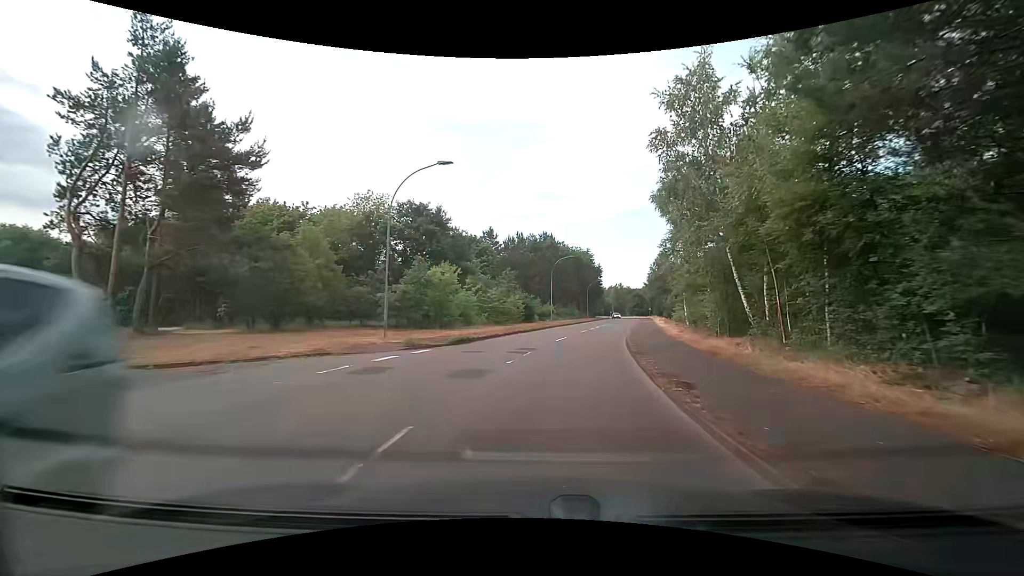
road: secondary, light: Day
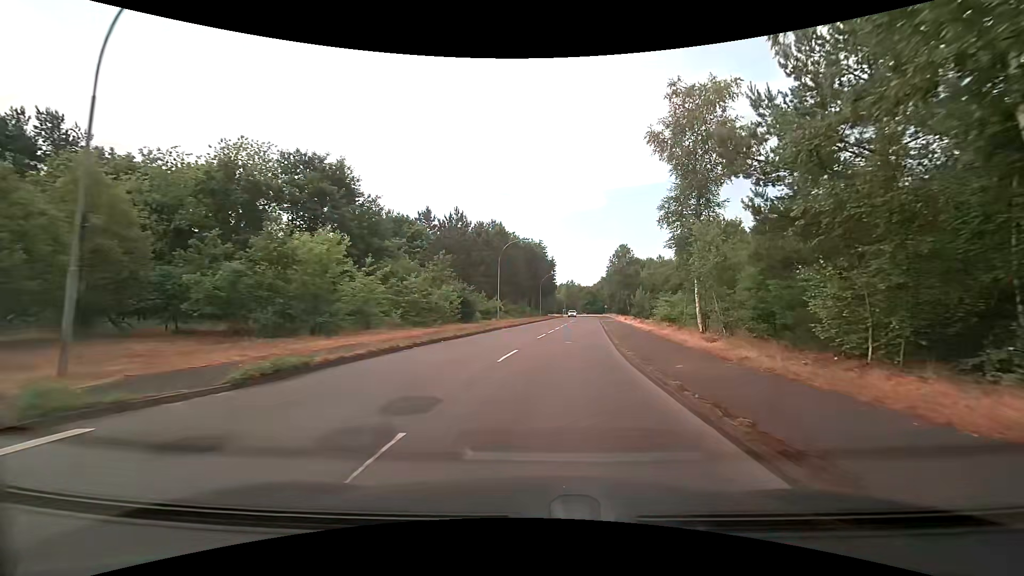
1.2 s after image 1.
(+0.6, +12.3) m; +6°
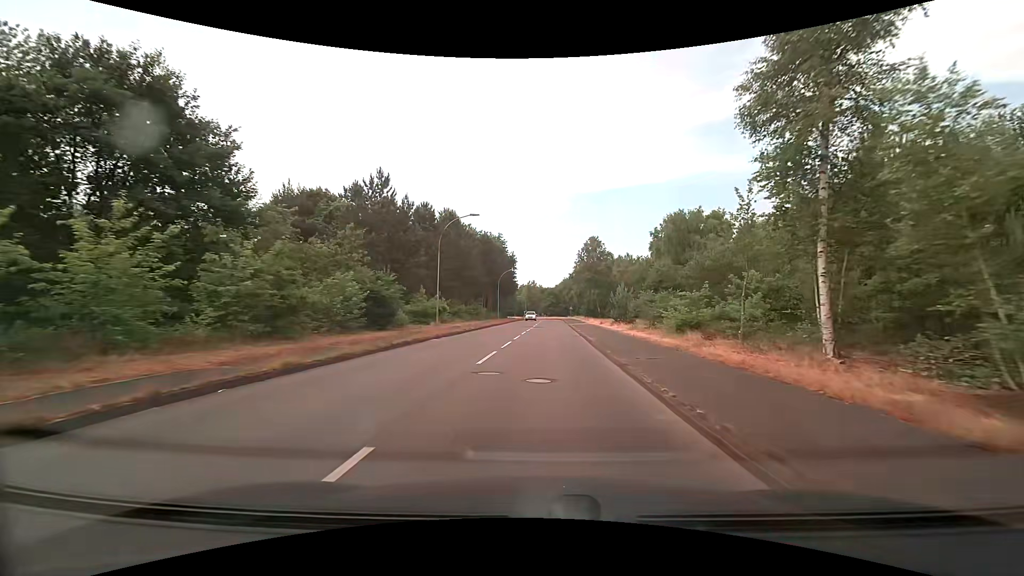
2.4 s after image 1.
(+0.5, +12.5) m; +4°
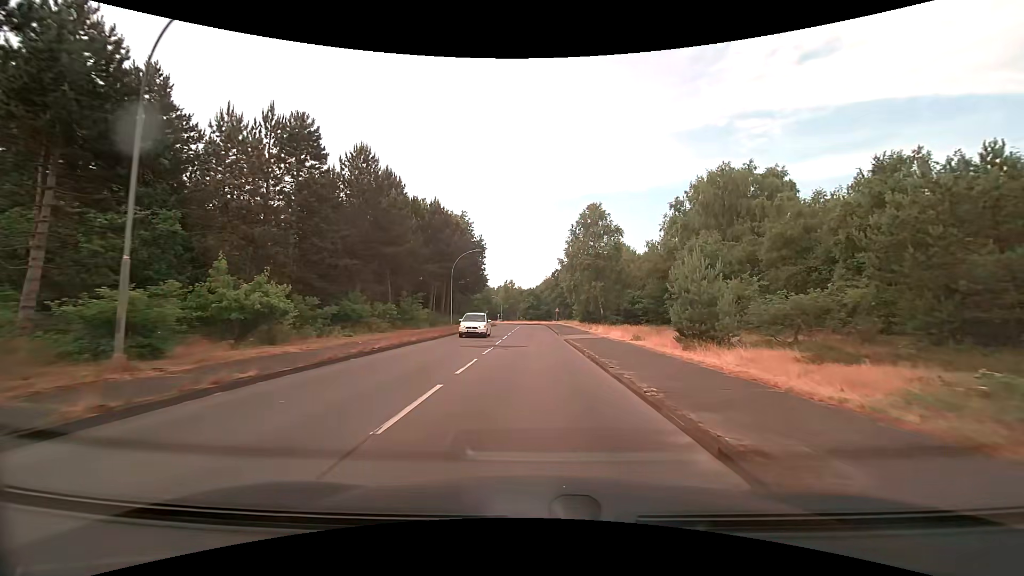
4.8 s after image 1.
(+0.8, +25.3) m; +2°
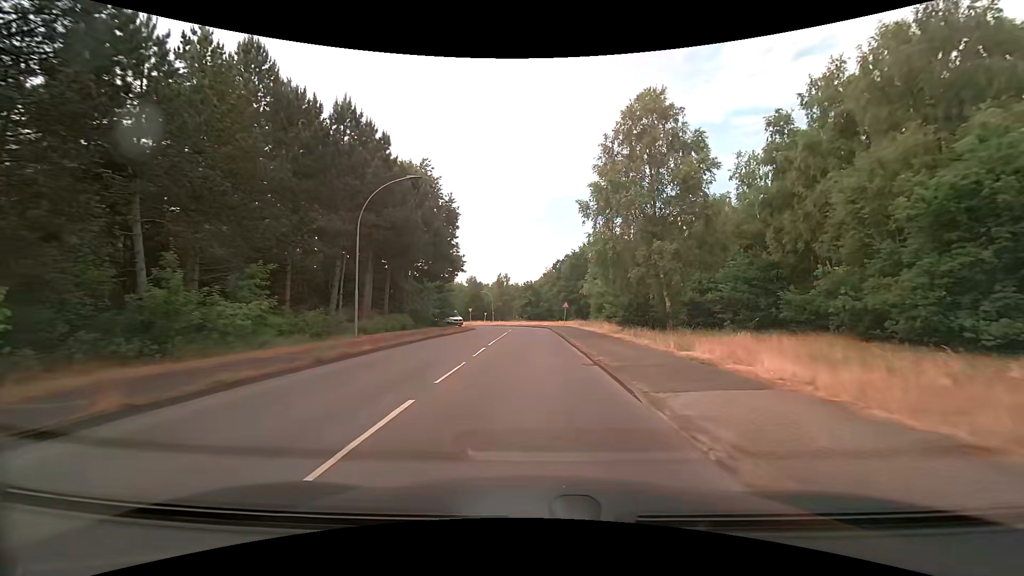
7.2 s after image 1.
(+0.1, +26.1) m; 0°
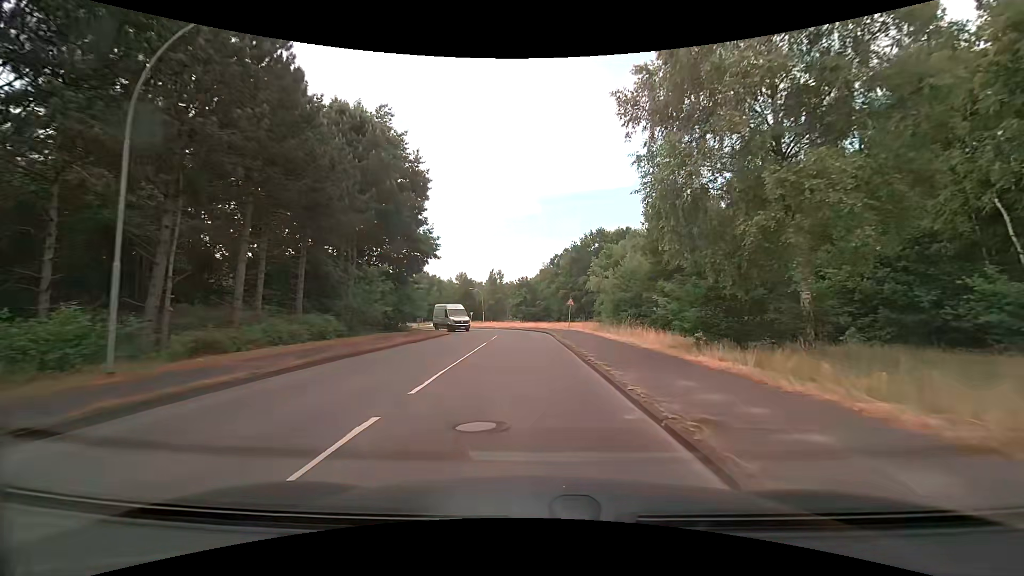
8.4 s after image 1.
(0.0, +13.3) m; 0°
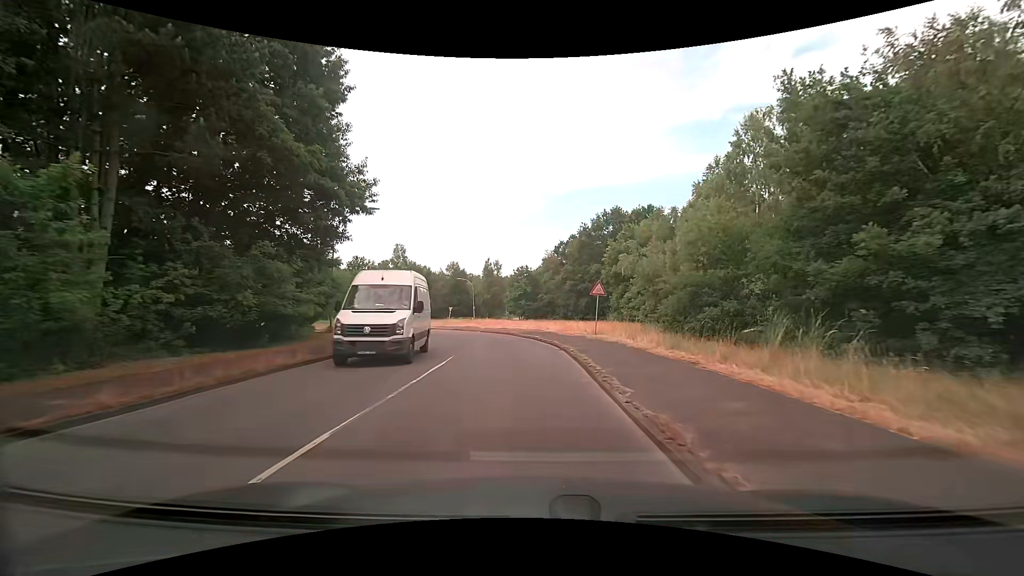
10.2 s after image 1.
(+0.1, +17.9) m; 0°
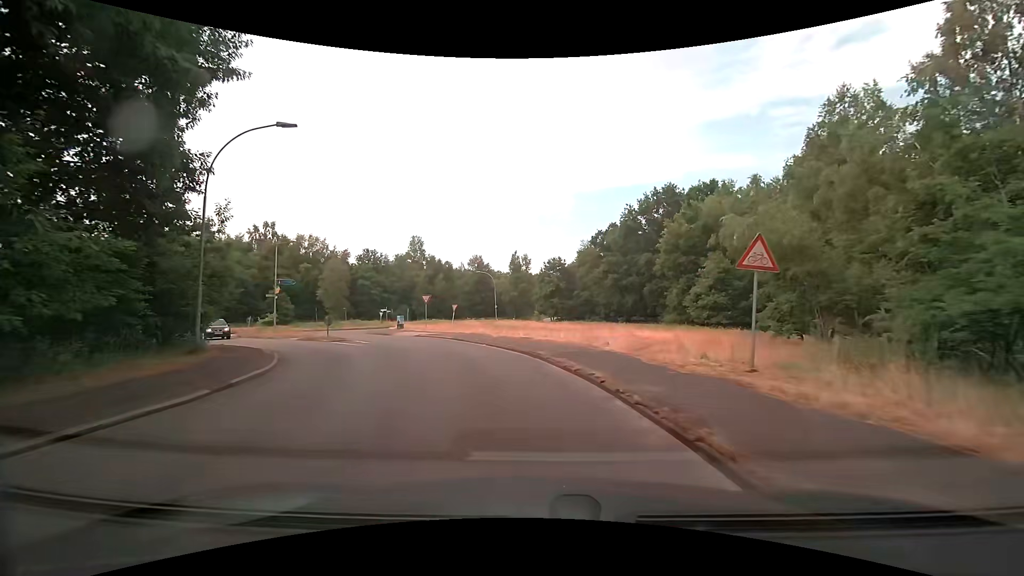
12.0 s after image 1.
(-0.4, +14.7) m; -4°
(0, +10) (-2, +20) (-7, +29) (-13, +37) (-18, +45) (-19, +55) (-16, +65) (-11, +73) (-6, +82) (-2, +91) m
